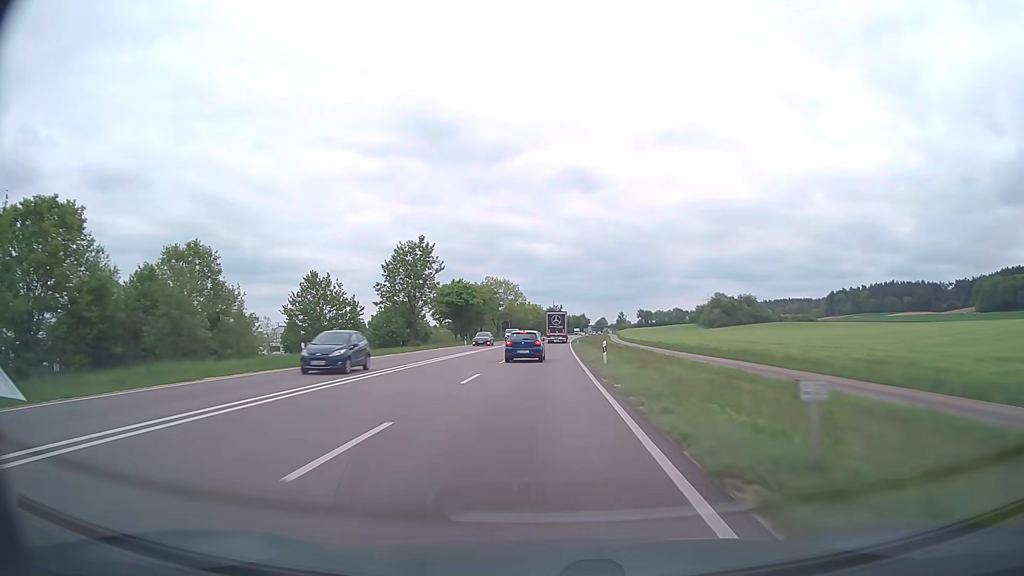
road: trunk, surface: asphalt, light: Day
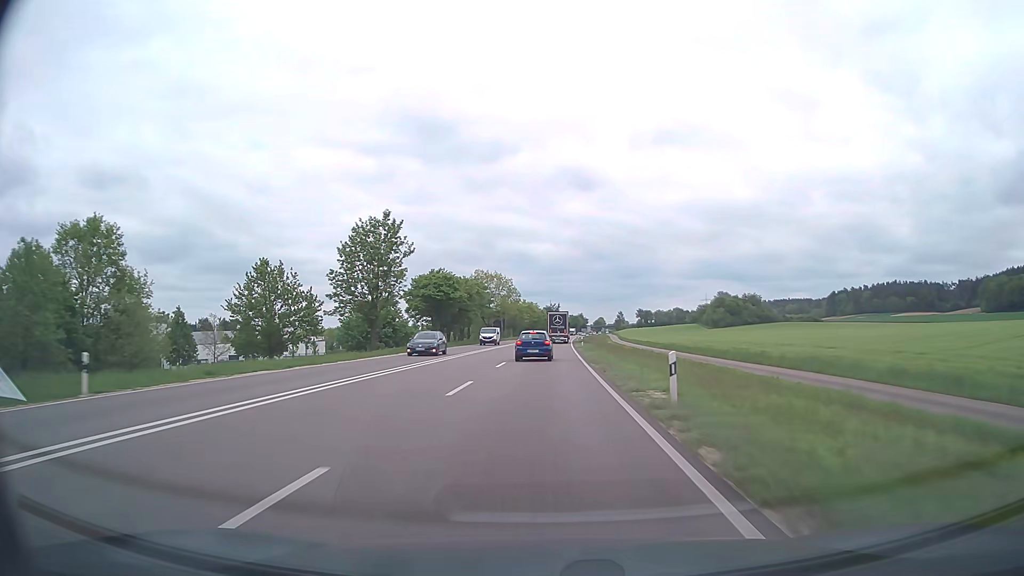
(0.0, +15.4) m; 0°
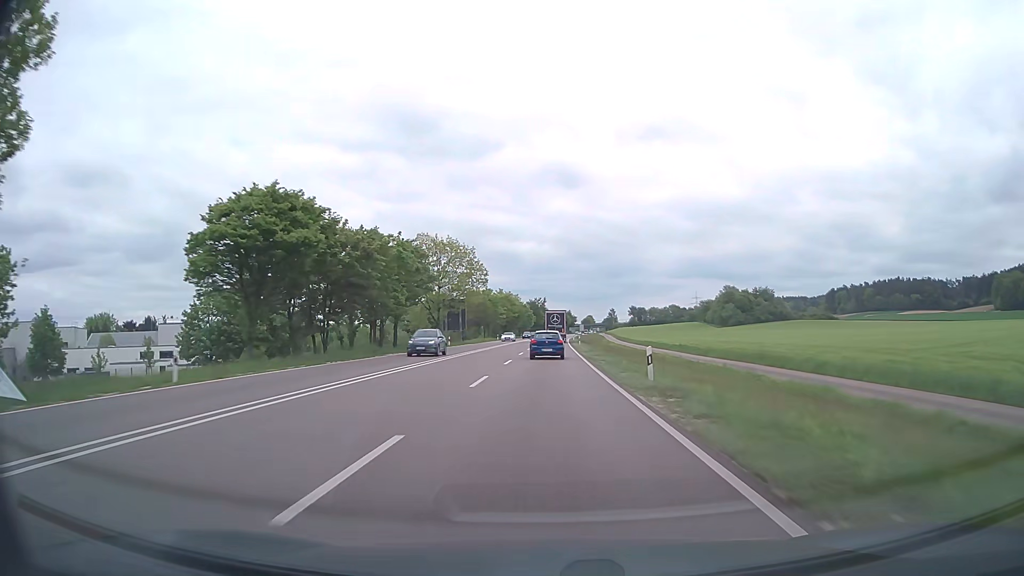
(+0.5, +45.8) m; +1°
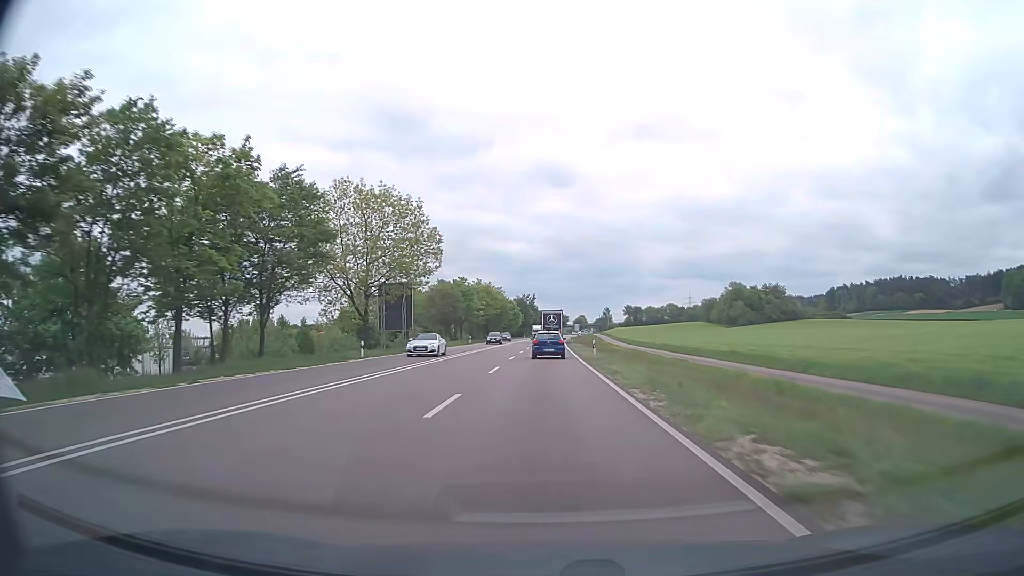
(+0.2, +29.9) m; +1°
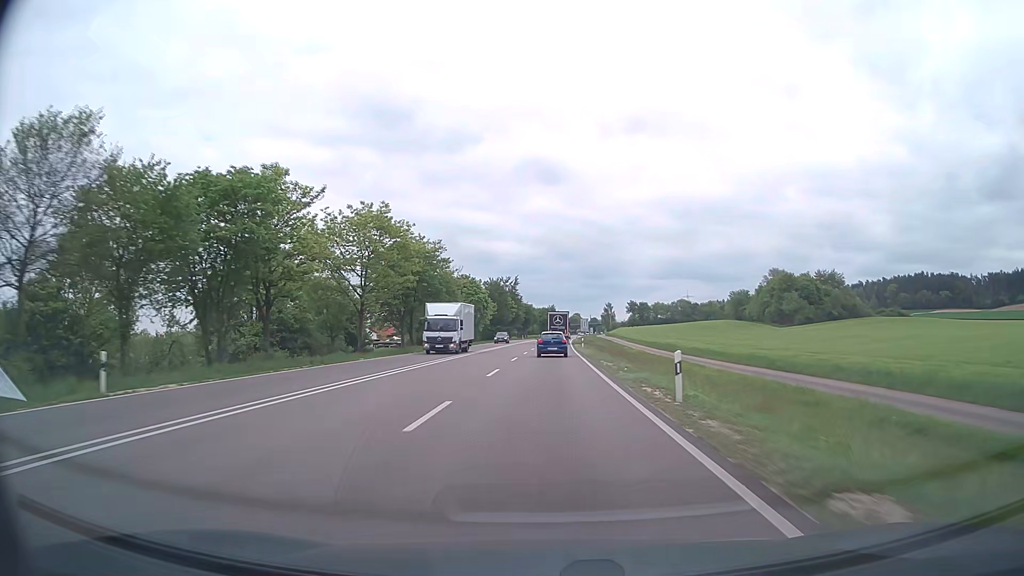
(+0.8, +73.3) m; +1°
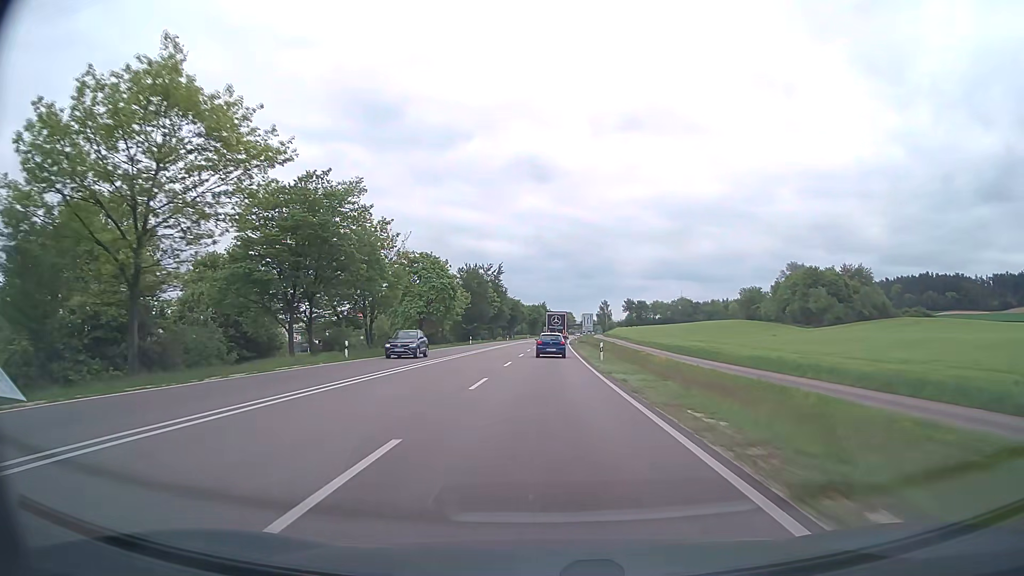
(+0.2, +28.8) m; +1°
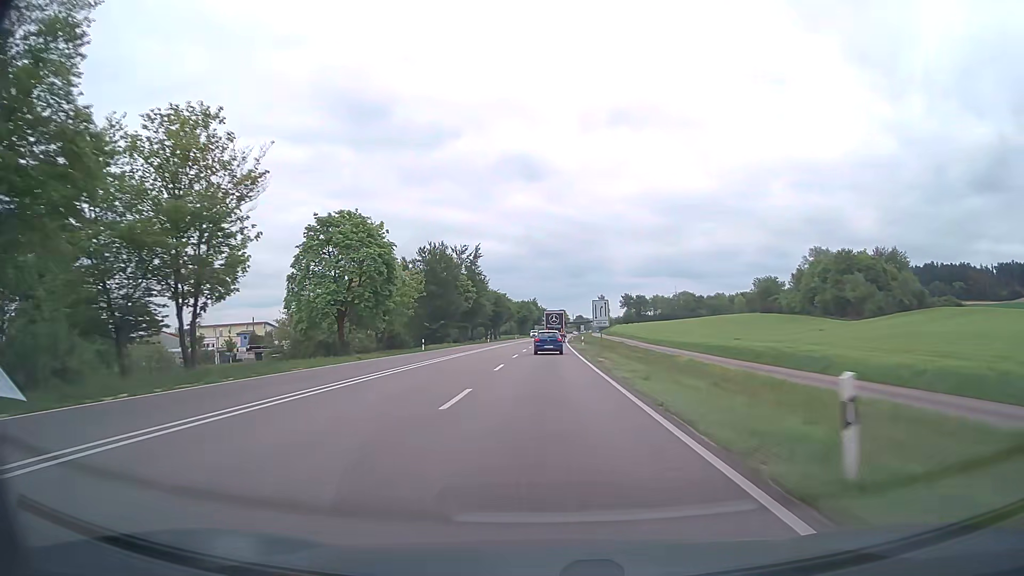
(+0.2, +28.5) m; +1°
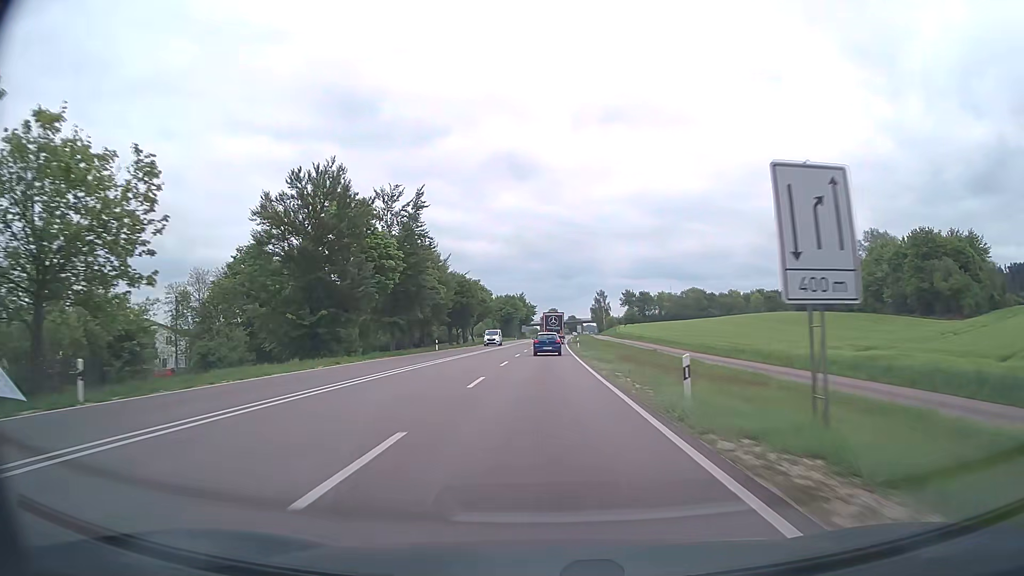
(+0.3, +42.8) m; +1°
(0, +10) (0, +20) (0, +30) (0, +40) (0, +50) (0, +60) (+1, +70) (+1, +80) (+1, +90) (+1, +100) m
